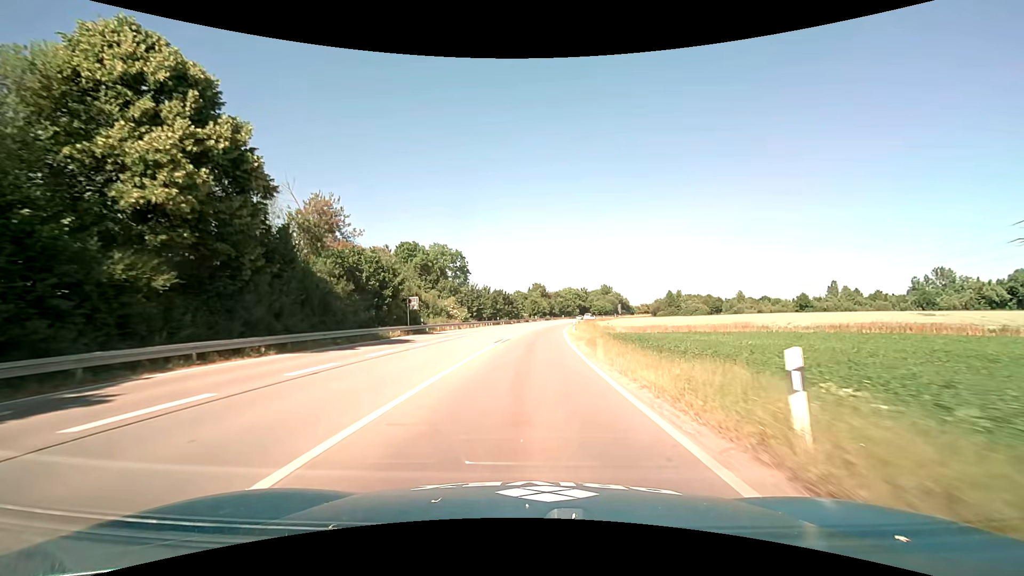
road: primary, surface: asphalt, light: Day
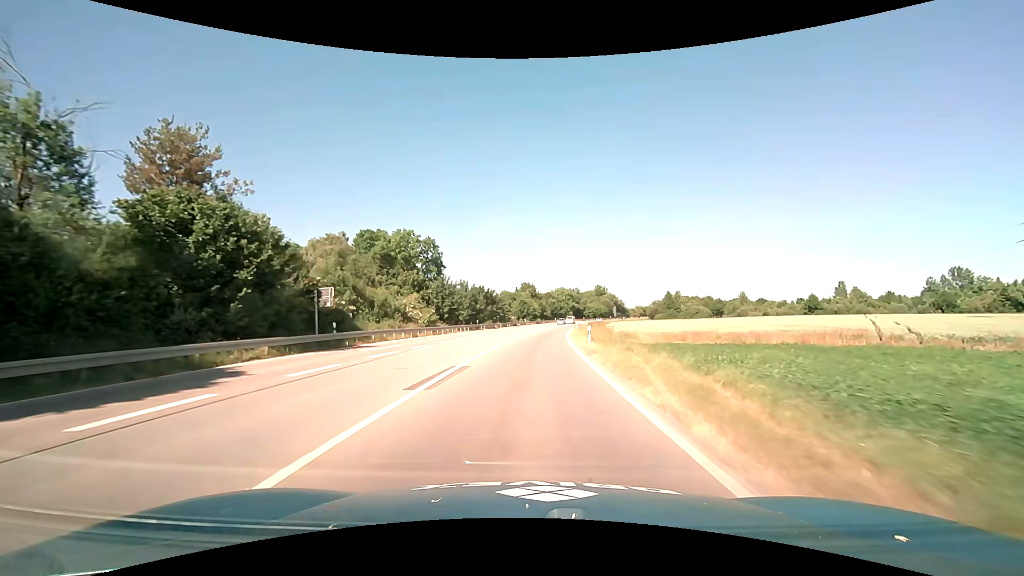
(+0.2, +17.7) m; +1°
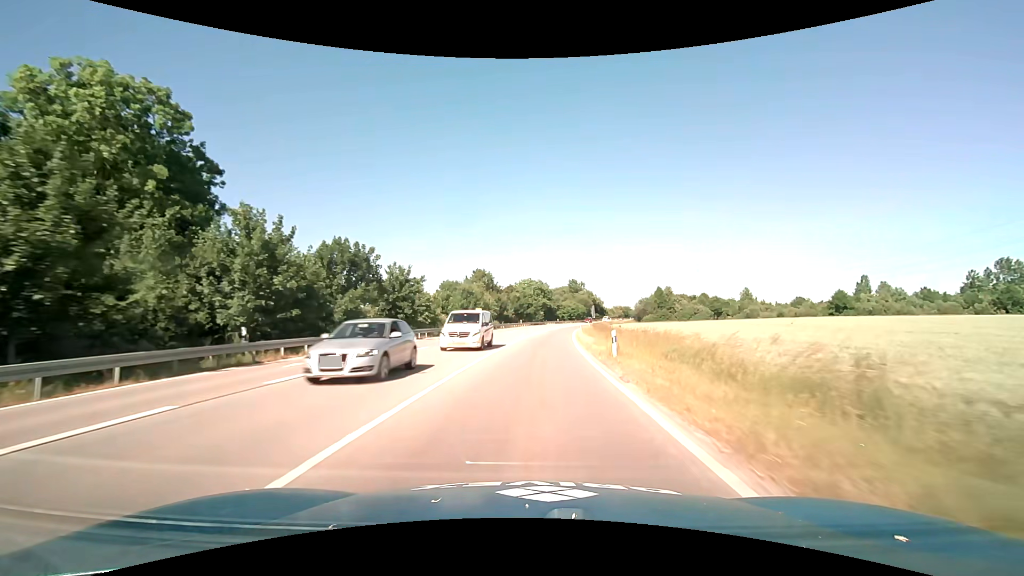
(+1.8, +49.1) m; +4°
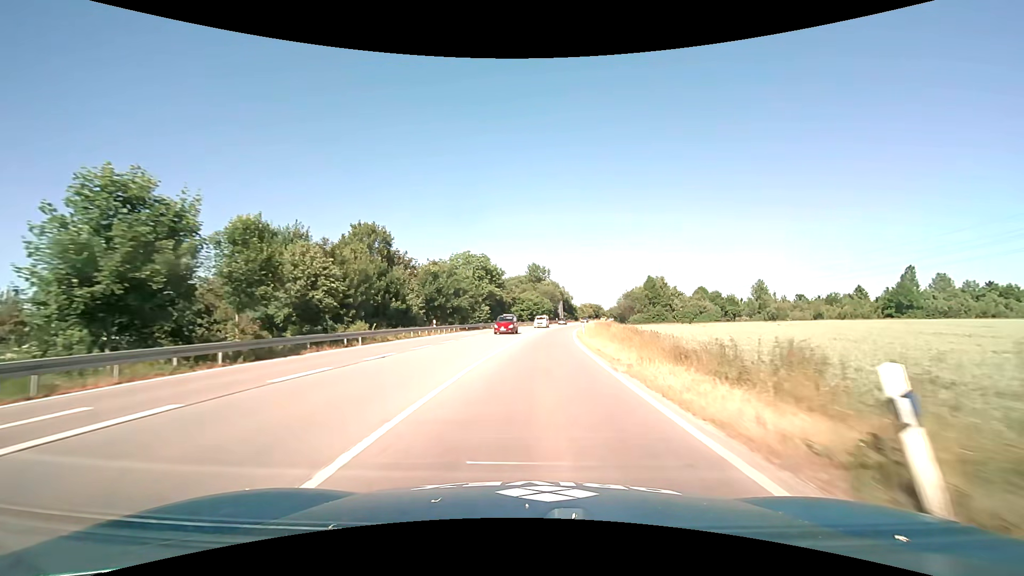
(+2.5, +53.6) m; +5°
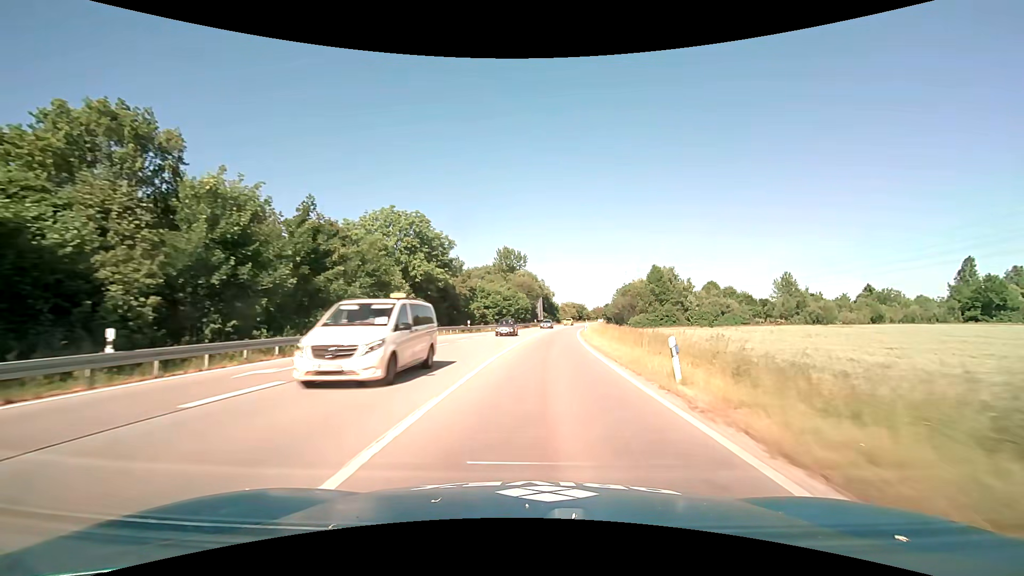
(+0.8, +32.7) m; +3°
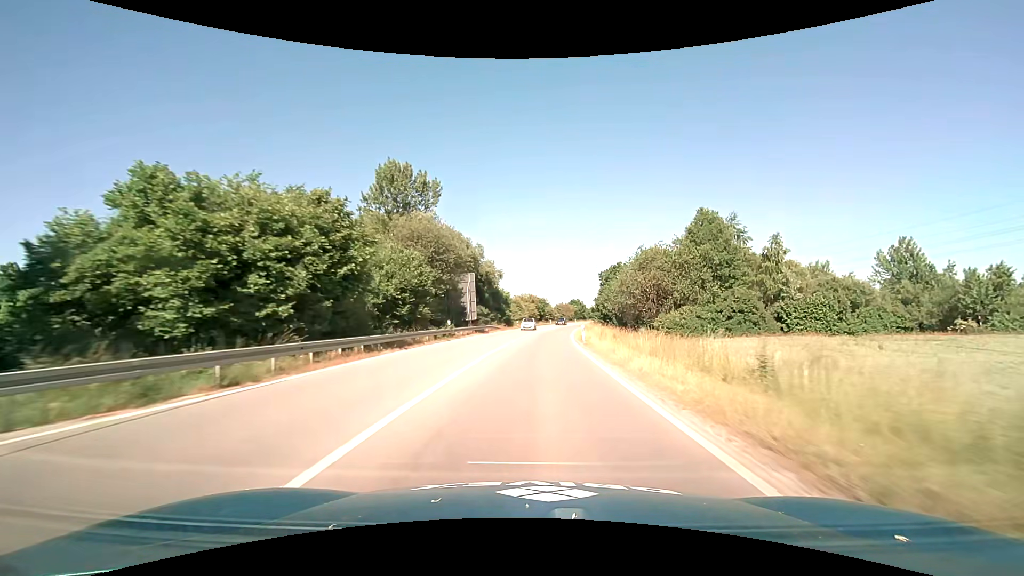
(+3.2, +55.1) m; +5°
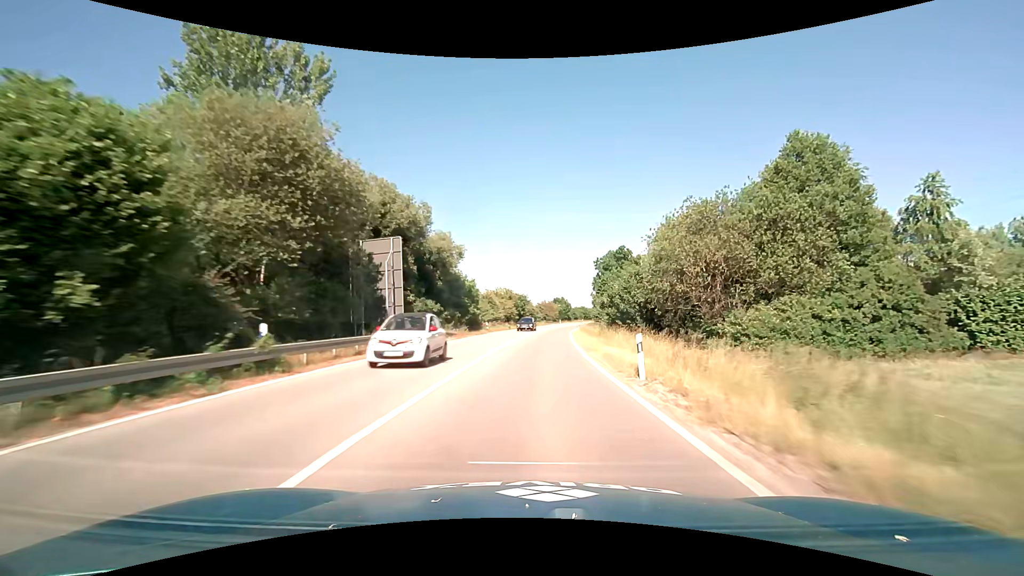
(+0.5, +22.3) m; +2°
